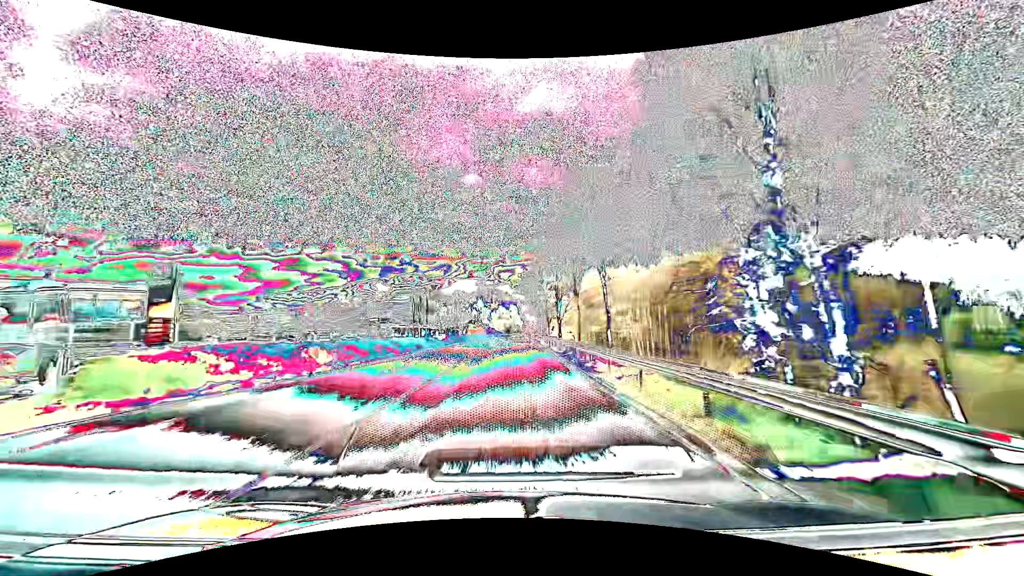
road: primary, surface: asphalt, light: Day
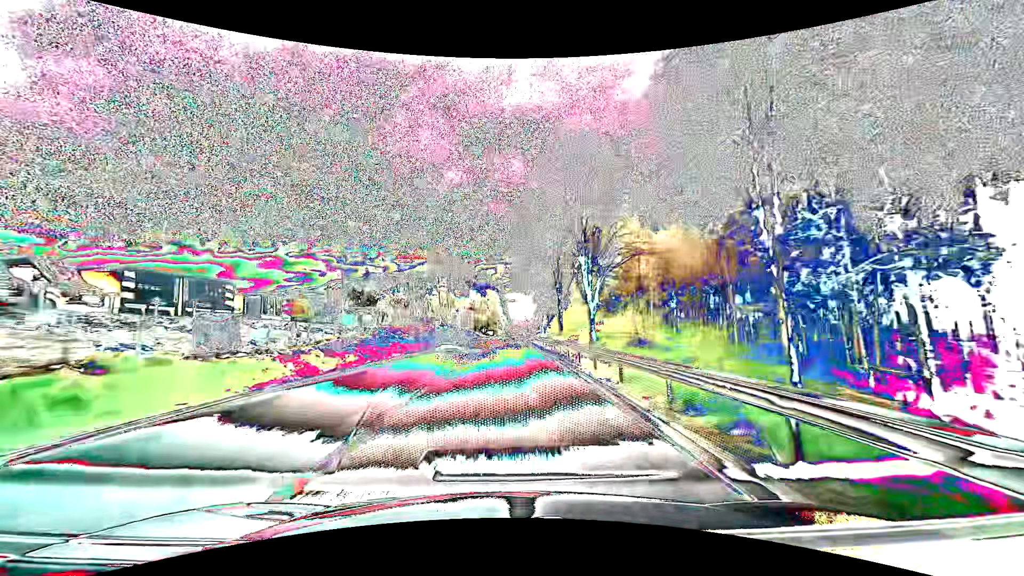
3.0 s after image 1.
(+1.5, +79.3) m; +2°
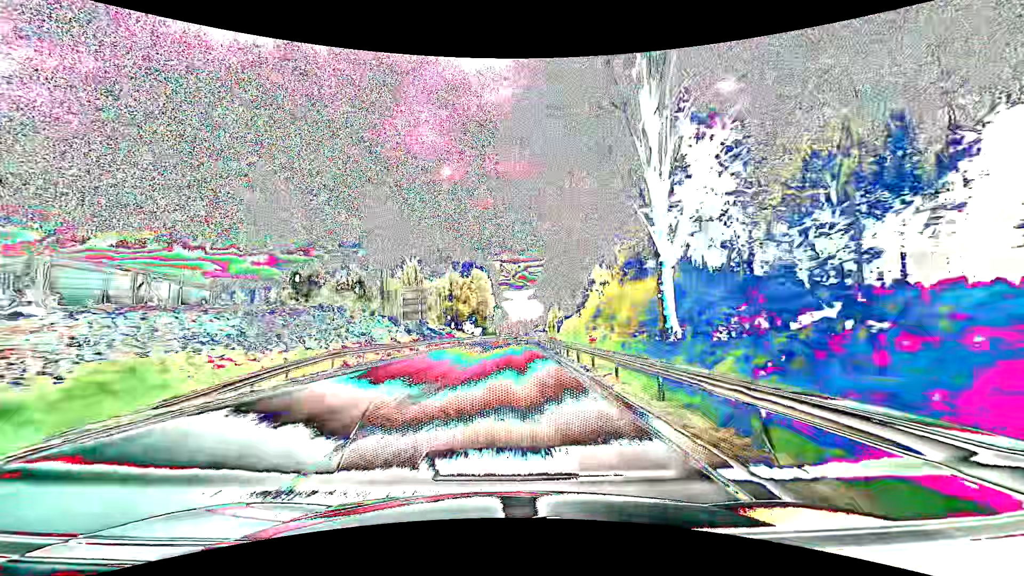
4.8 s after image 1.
(+0.1, +47.6) m; 0°
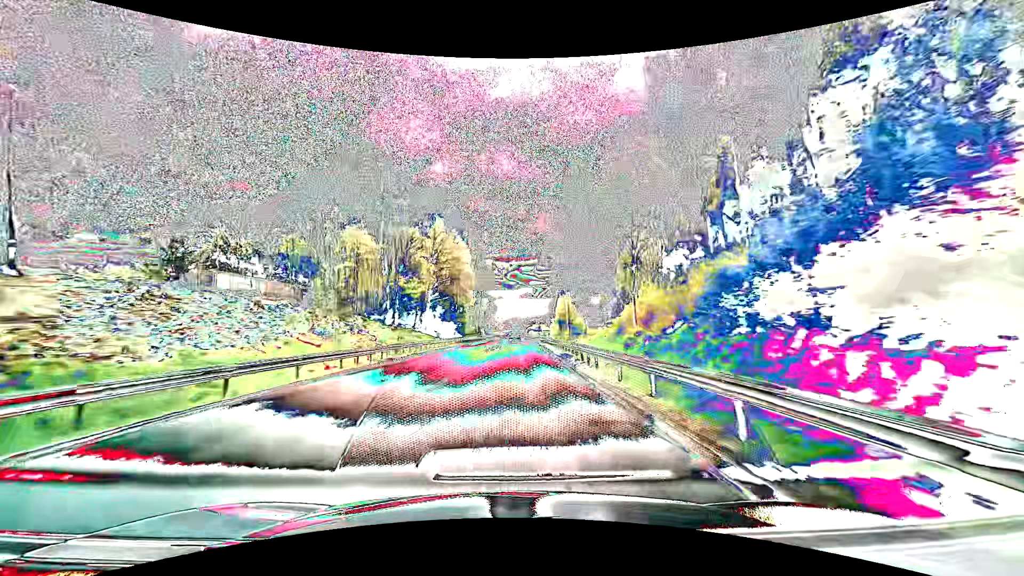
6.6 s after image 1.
(+0.5, +47.6) m; +1°
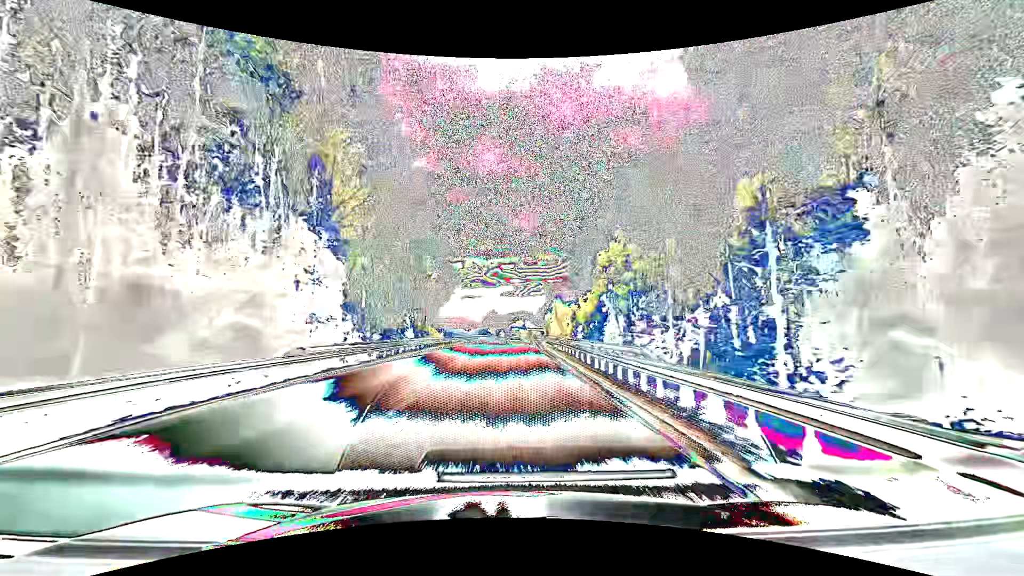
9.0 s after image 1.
(+1.3, +63.5) m; +2°
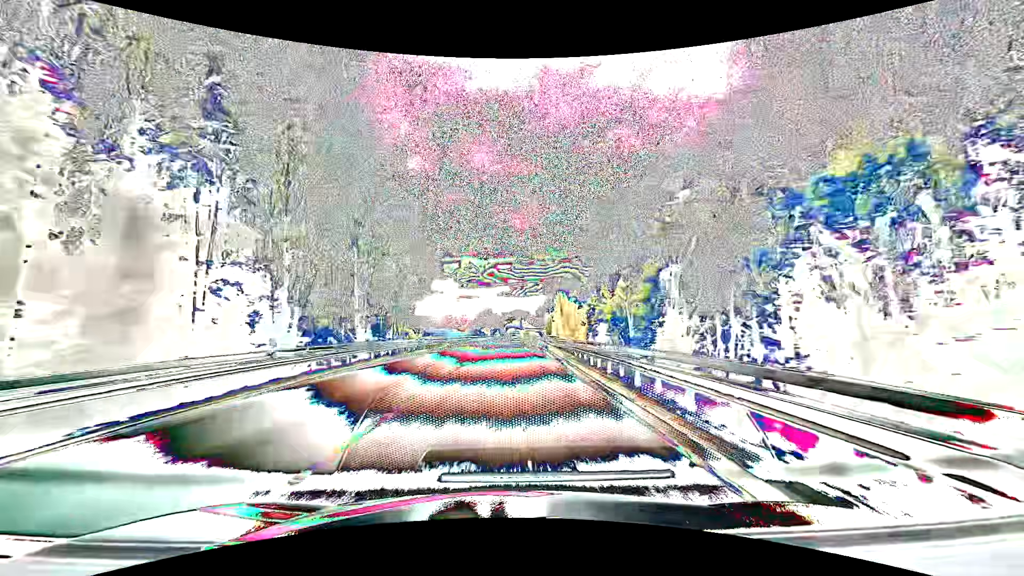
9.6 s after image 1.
(+0.1, +15.9) m; +1°
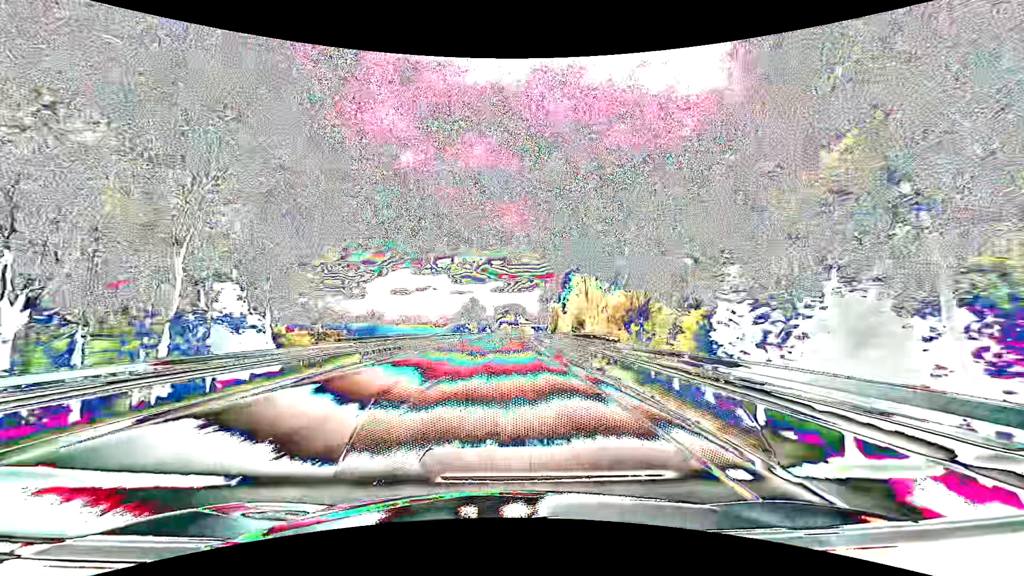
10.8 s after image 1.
(+0.2, +31.7) m; +1°
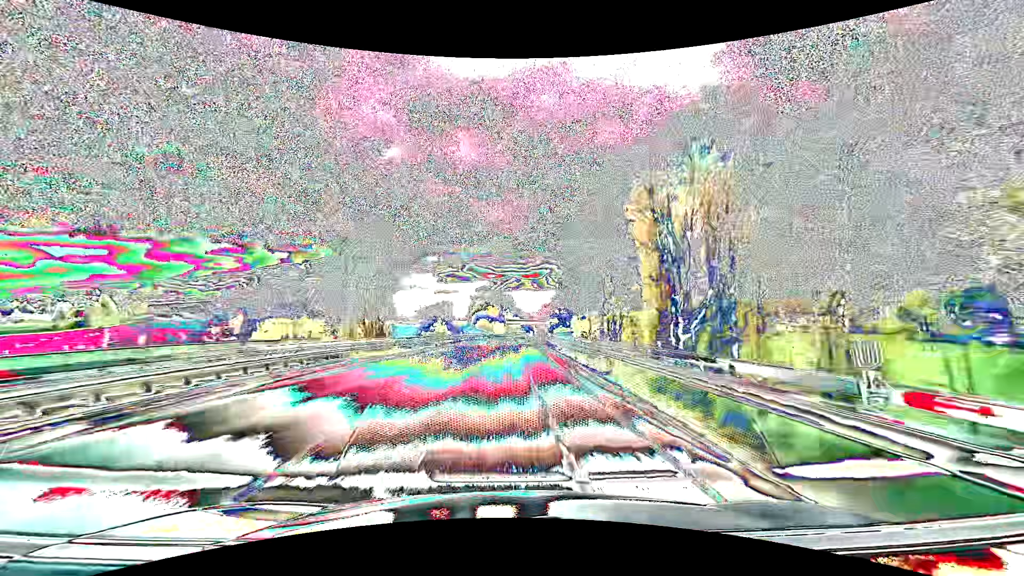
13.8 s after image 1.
(+0.9, +79.3) m; +1°
(0, +10) (0, +20) (0, +30) (0, +40) (+1, +50) (+1, +60) (+1, +70) (+2, +80) (+2, +90) (+3, +100) m
